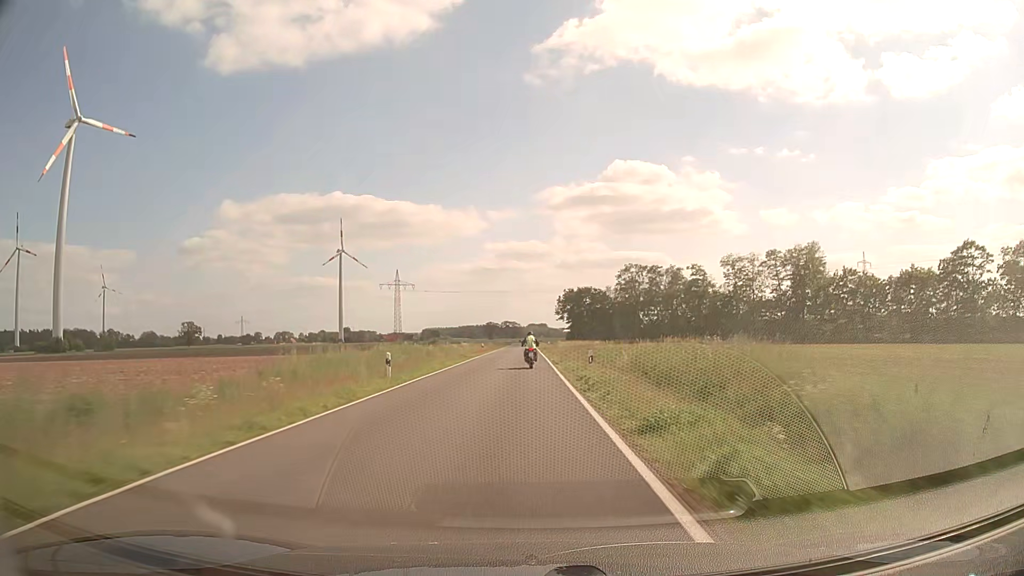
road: secondary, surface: asphalt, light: Day
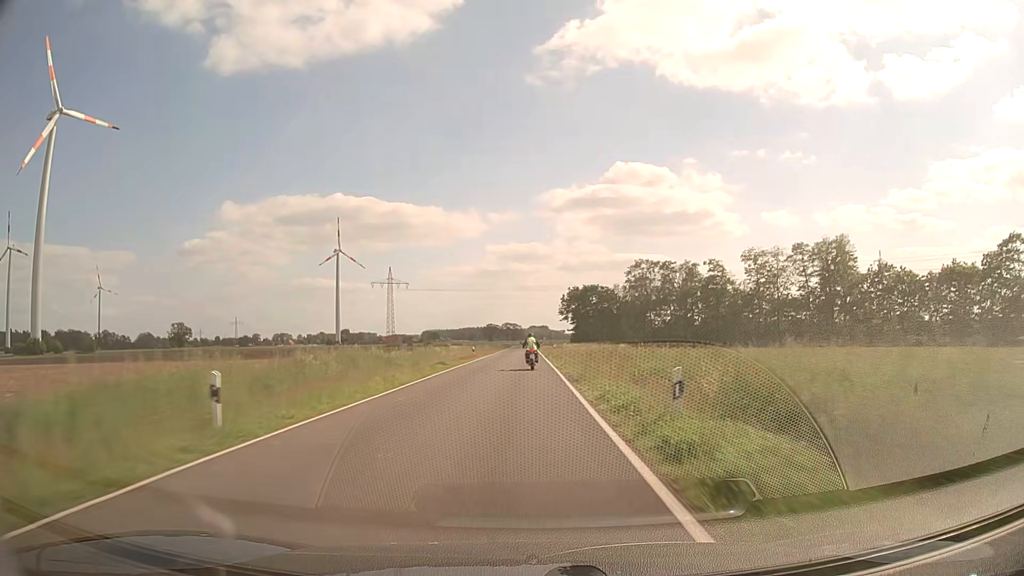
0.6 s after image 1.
(0.0, +13.6) m; 0°
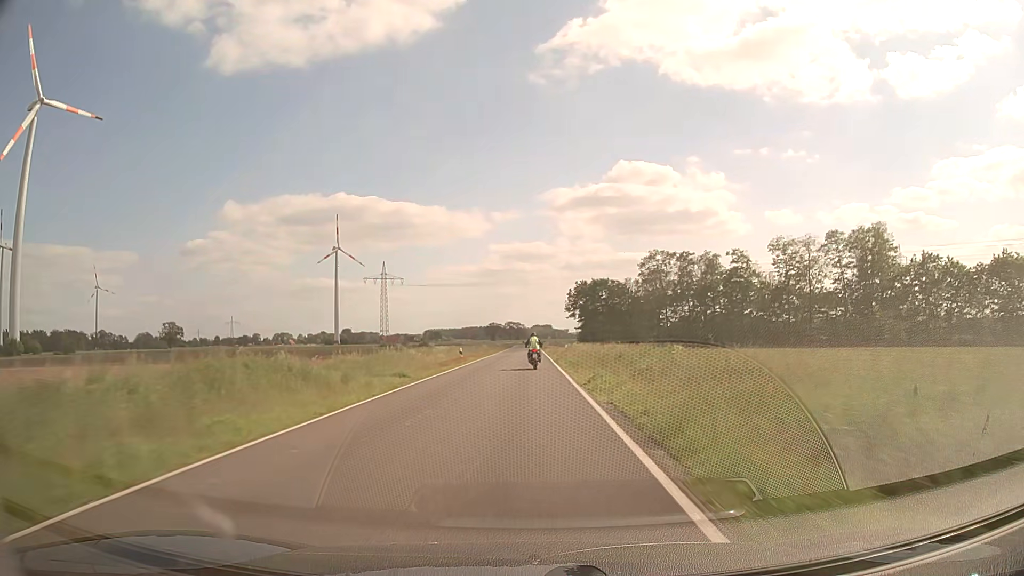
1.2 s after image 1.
(0.0, +13.8) m; 0°
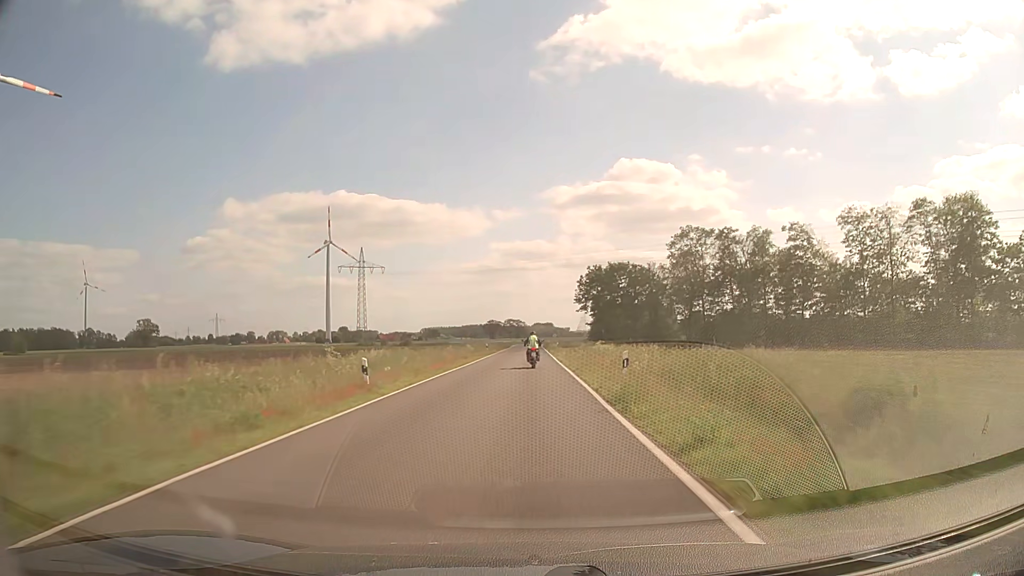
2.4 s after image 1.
(-0.1, +27.6) m; 0°
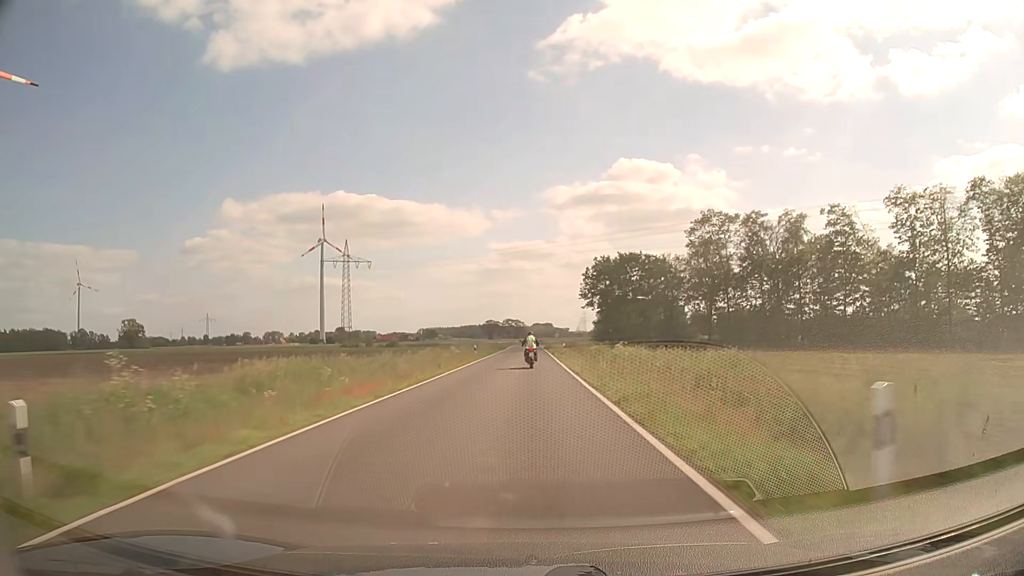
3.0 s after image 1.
(0.0, +13.8) m; 0°
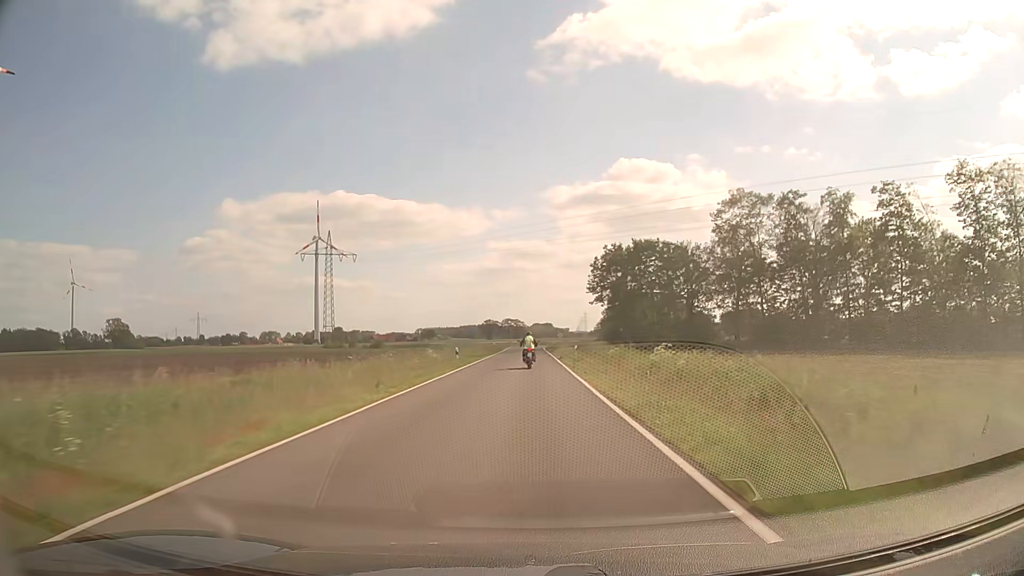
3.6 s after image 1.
(0.0, +13.7) m; 0°
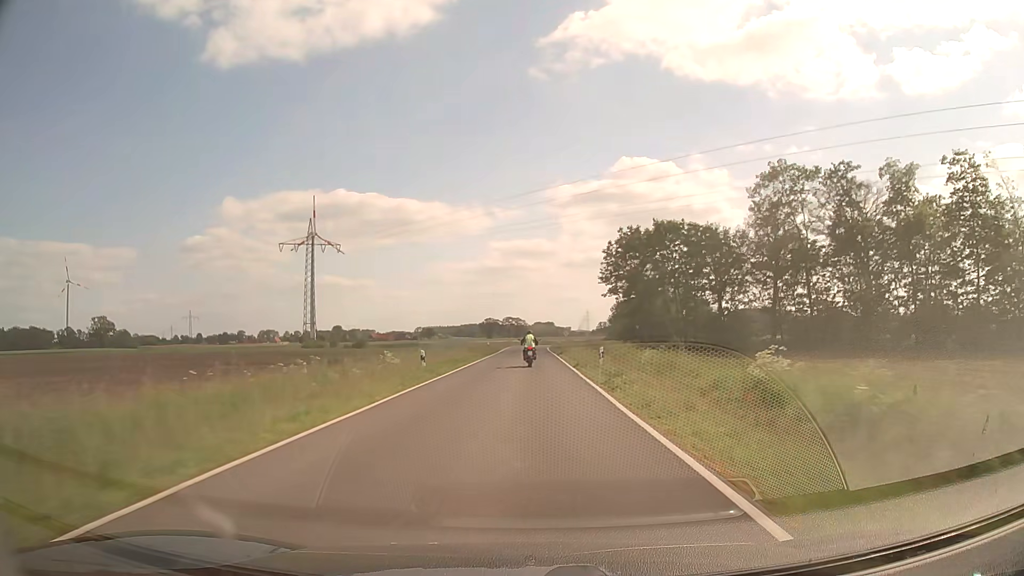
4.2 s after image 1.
(0.0, +13.7) m; 0°
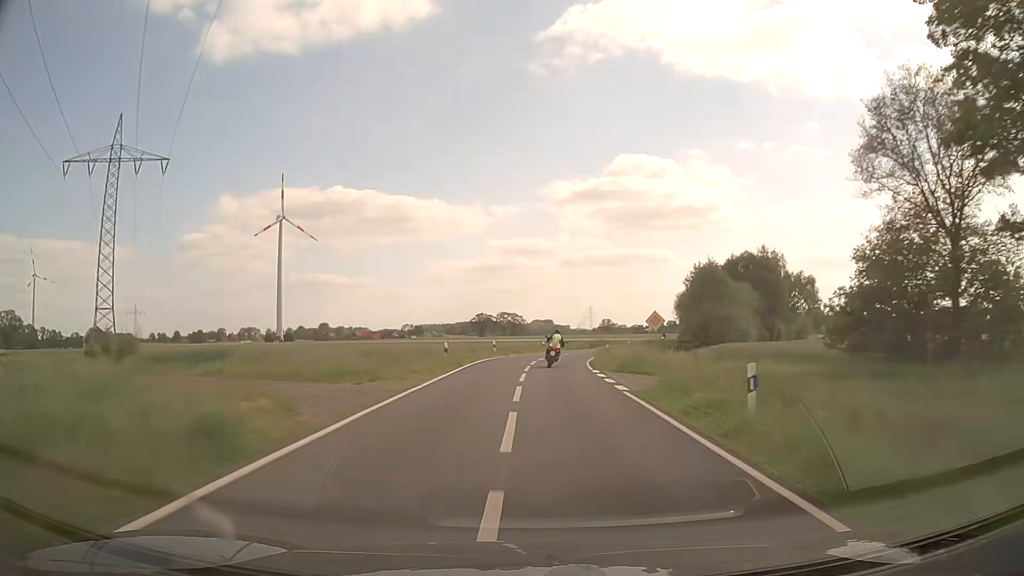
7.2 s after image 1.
(-0.1, +66.6) m; 0°
(0, +10) (+1, +20) (+1, +30) (+3, +40) (+4, +50) (+6, +59) (+9, +69) (+13, +79) (+16, +88) (+20, +97) m
